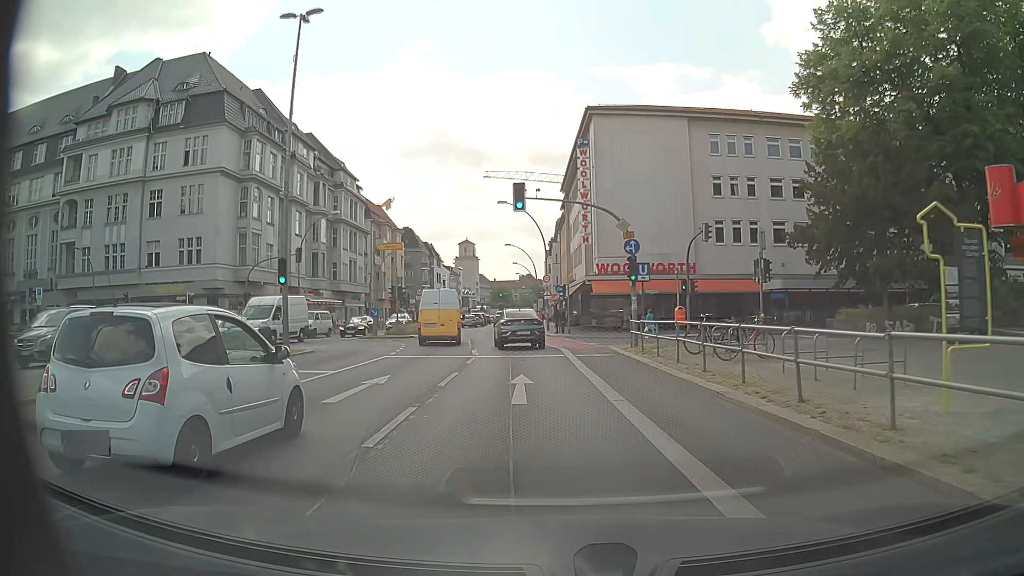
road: primary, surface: asphalt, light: Day
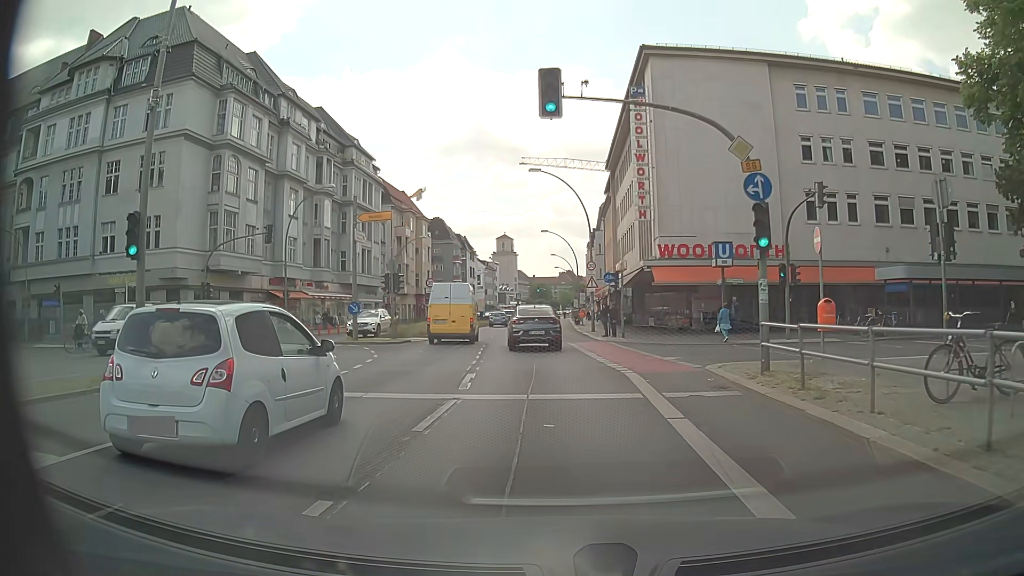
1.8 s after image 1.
(-0.3, +11.1) m; -3°
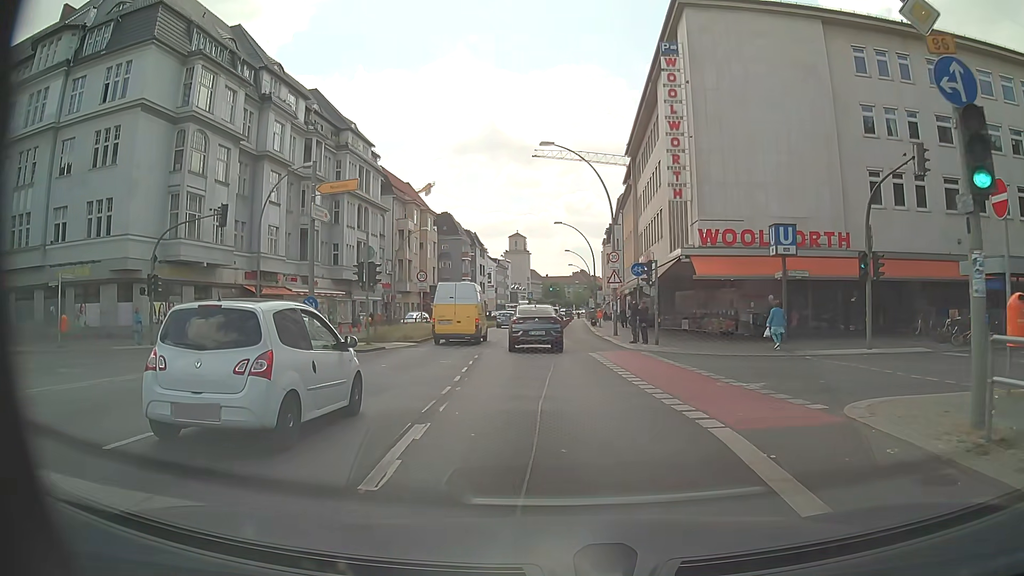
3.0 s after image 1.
(-0.1, +6.7) m; -1°
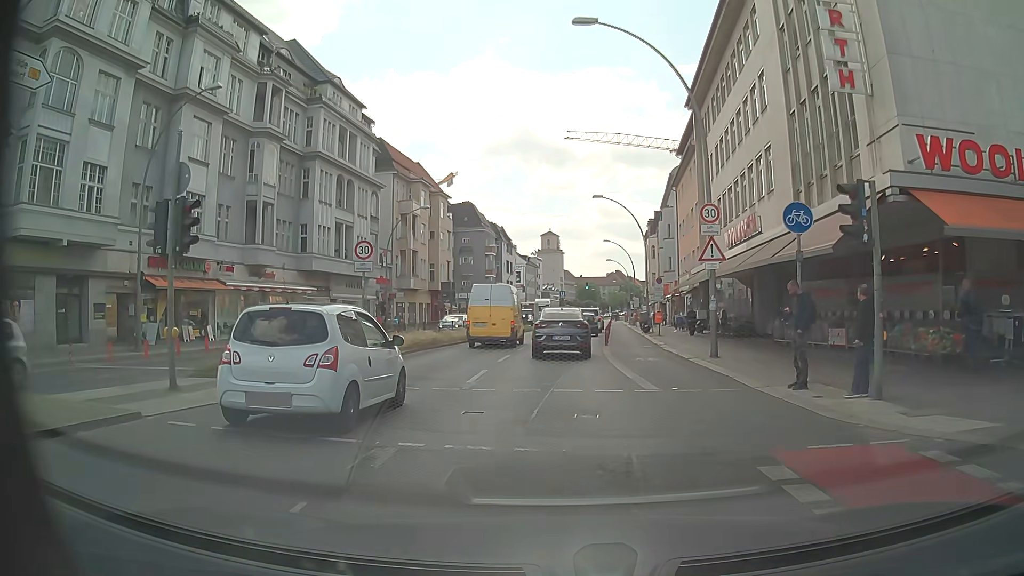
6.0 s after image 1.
(-0.4, +16.1) m; -3°
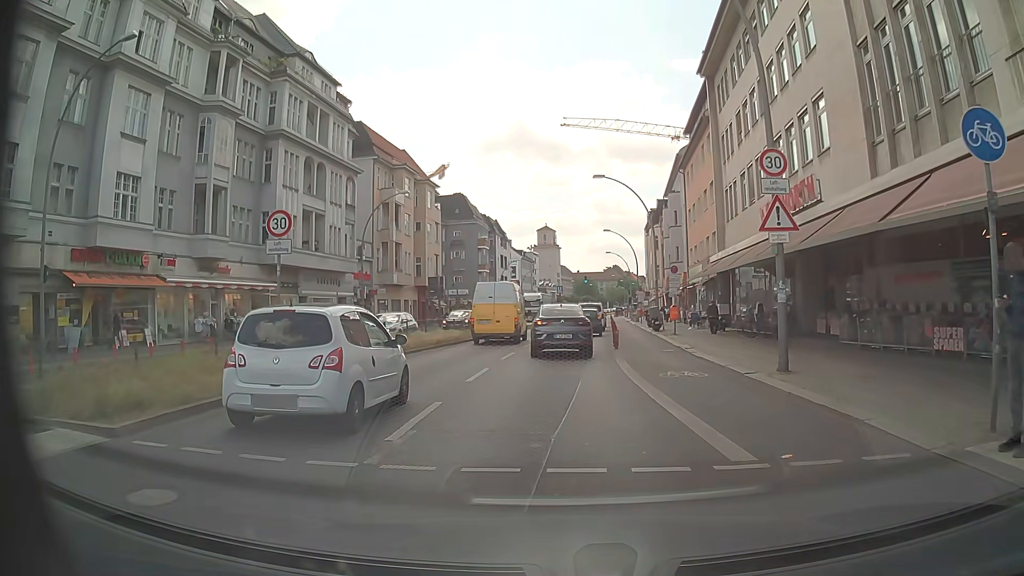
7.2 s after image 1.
(0.0, +6.1) m; 0°
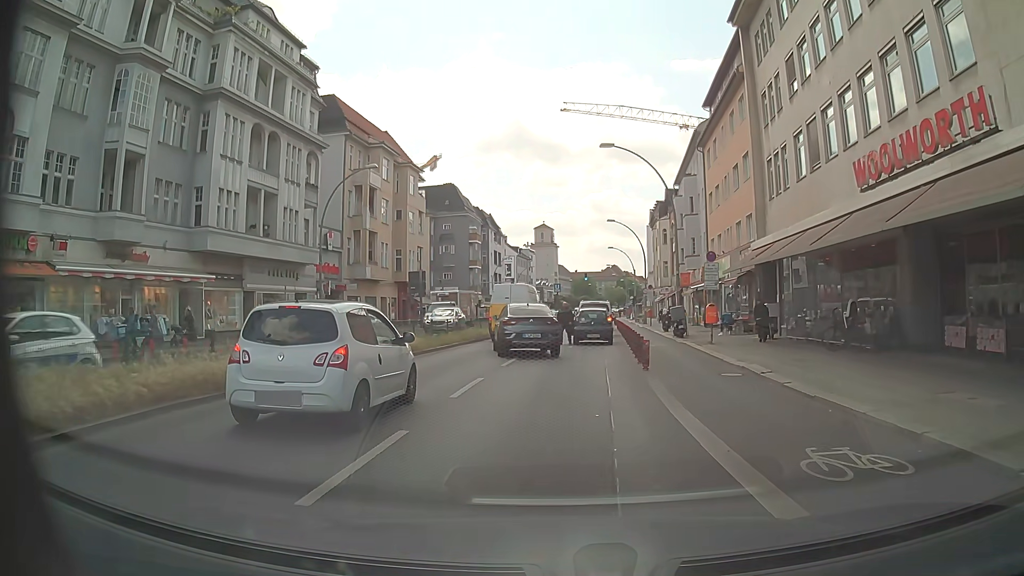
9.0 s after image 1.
(0.0, +8.5) m; +1°
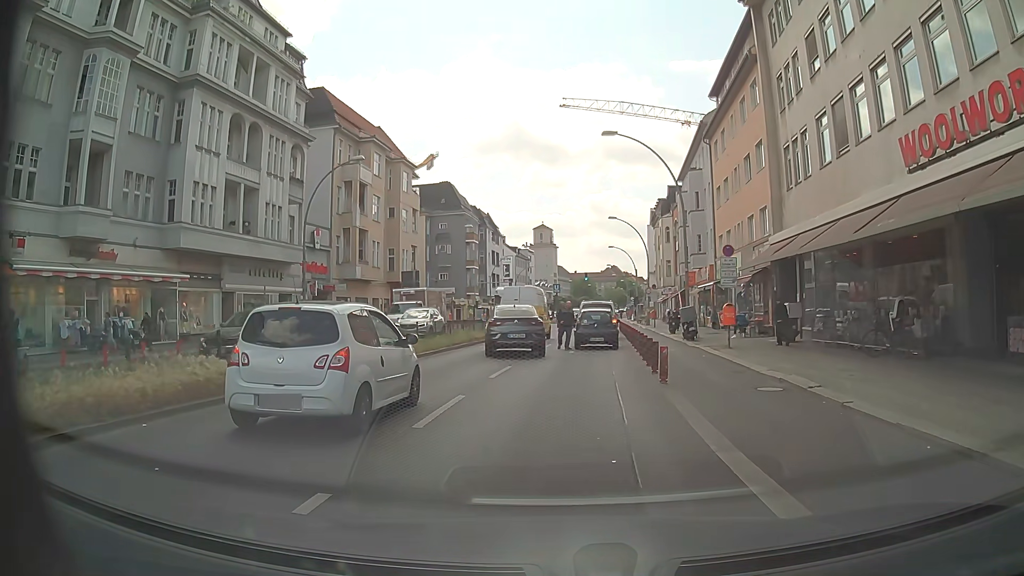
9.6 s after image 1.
(-0.1, +2.7) m; +1°
